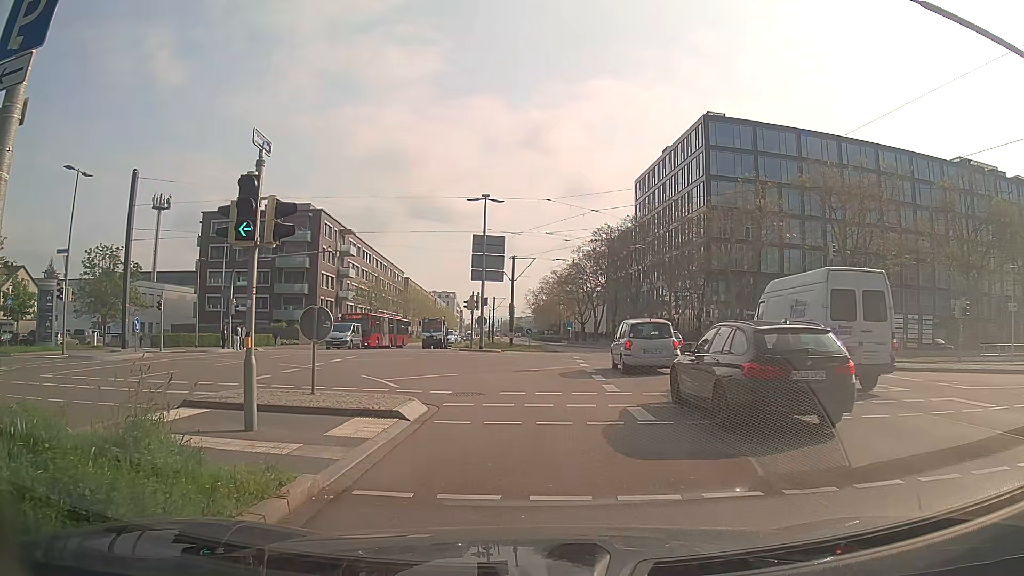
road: secondary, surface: asphalt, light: Day
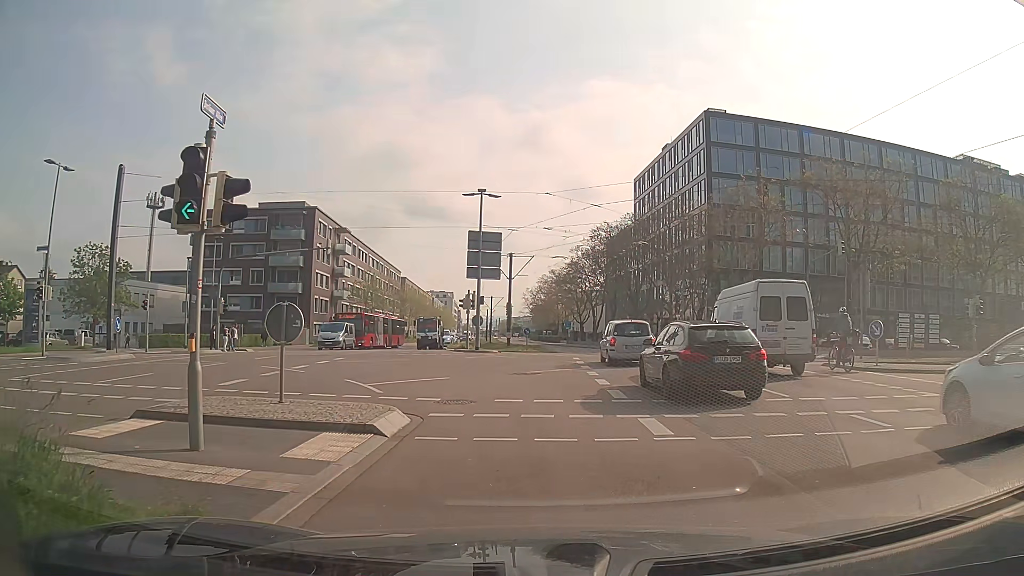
(0.0, +1.6) m; -1°
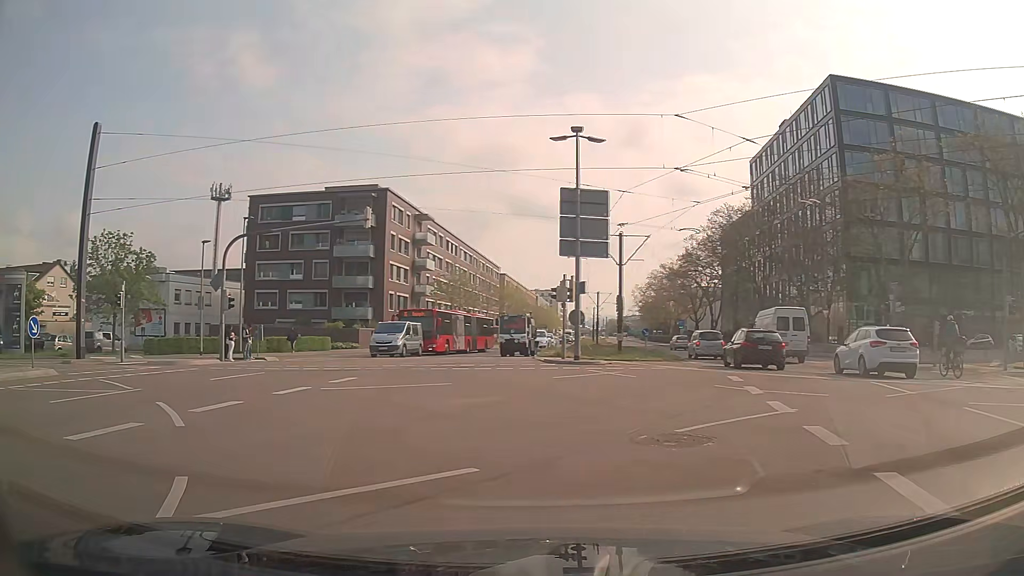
(-0.3, +11.5) m; -10°
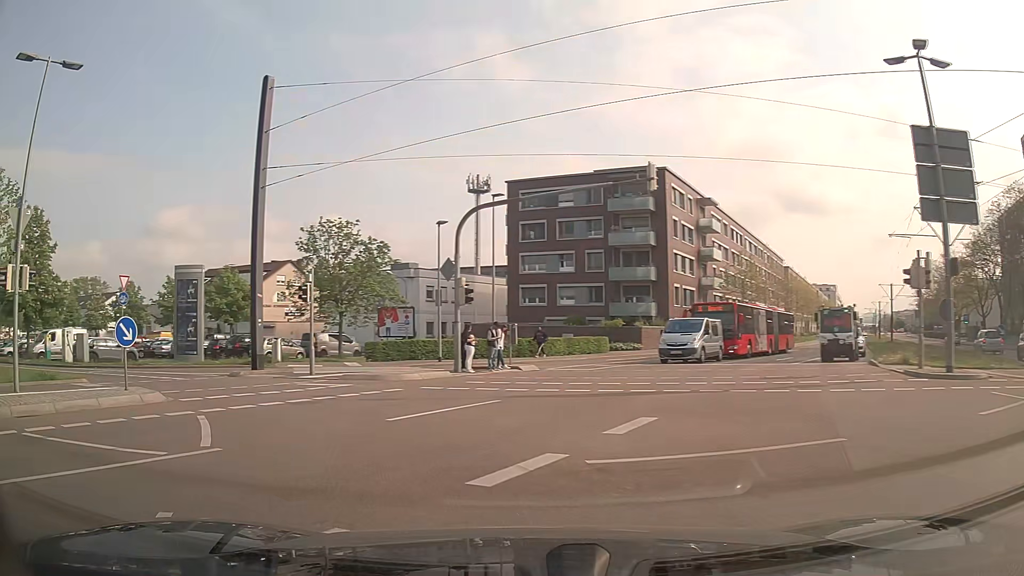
(-1.4, +7.6) m; -23°
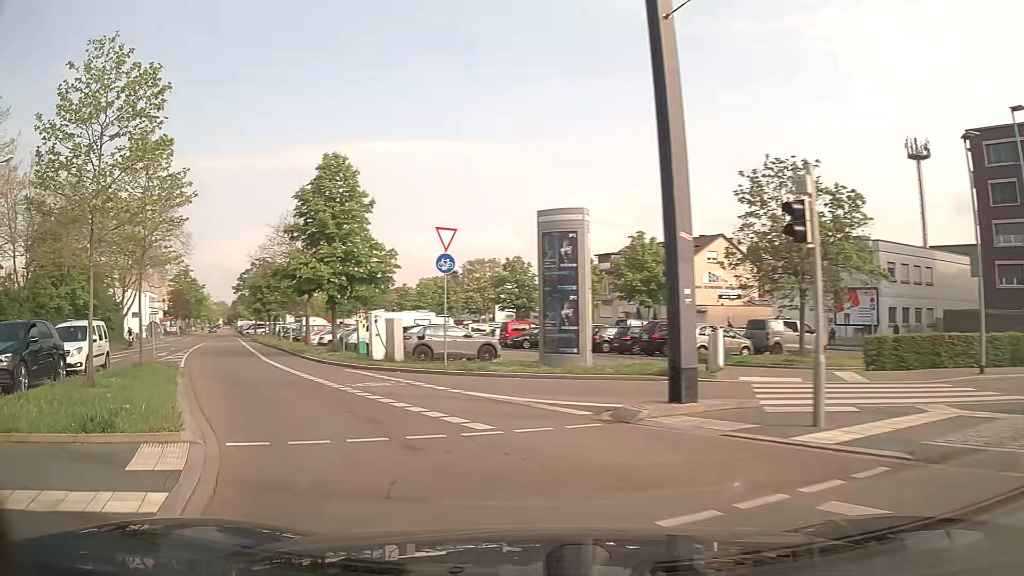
(-4.0, +12.3) m; -35°
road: residential
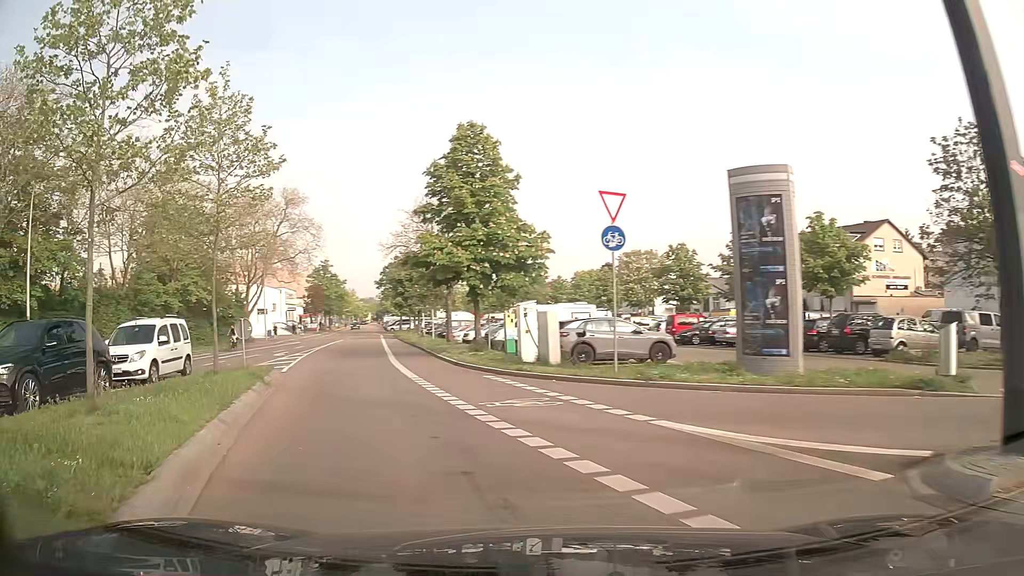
(-0.6, +4.7) m; -14°
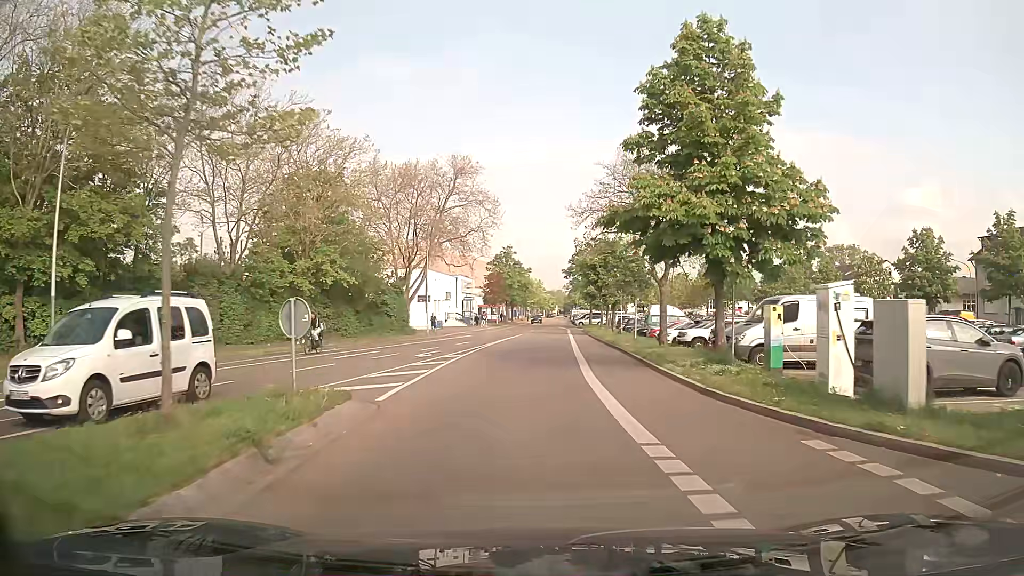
(-1.8, +9.9) m; -16°
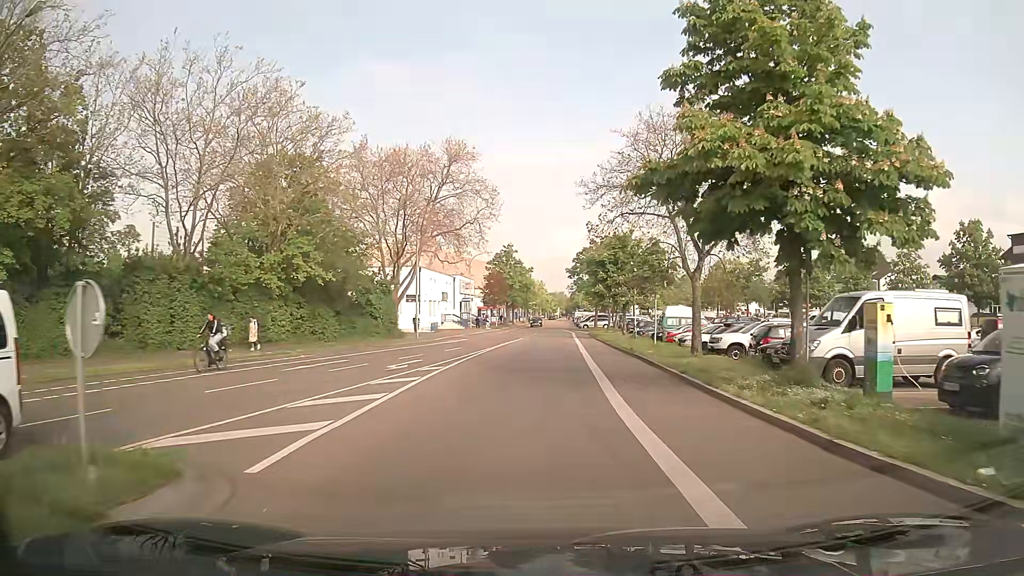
(0.0, +5.4) m; 0°
(0, +10) (0, +20) (0, +30) (+1, +40) (+1, +50) (+2, +60) (+2, +70) (+3, +80) (+3, +90) (+4, +100) m
